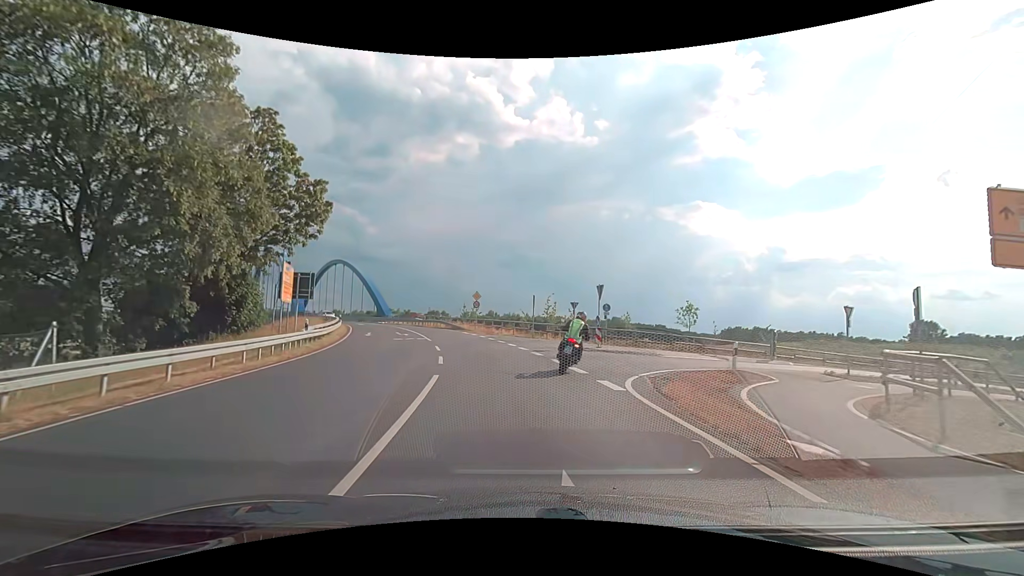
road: secondary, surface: asphalt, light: Day
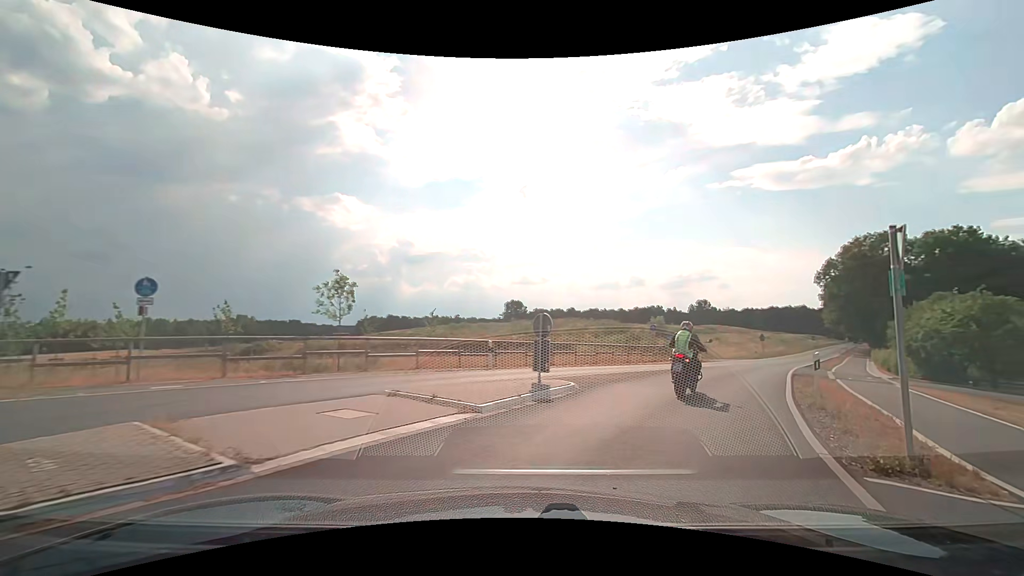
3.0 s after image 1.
(+4.2, +18.9) m; +39°
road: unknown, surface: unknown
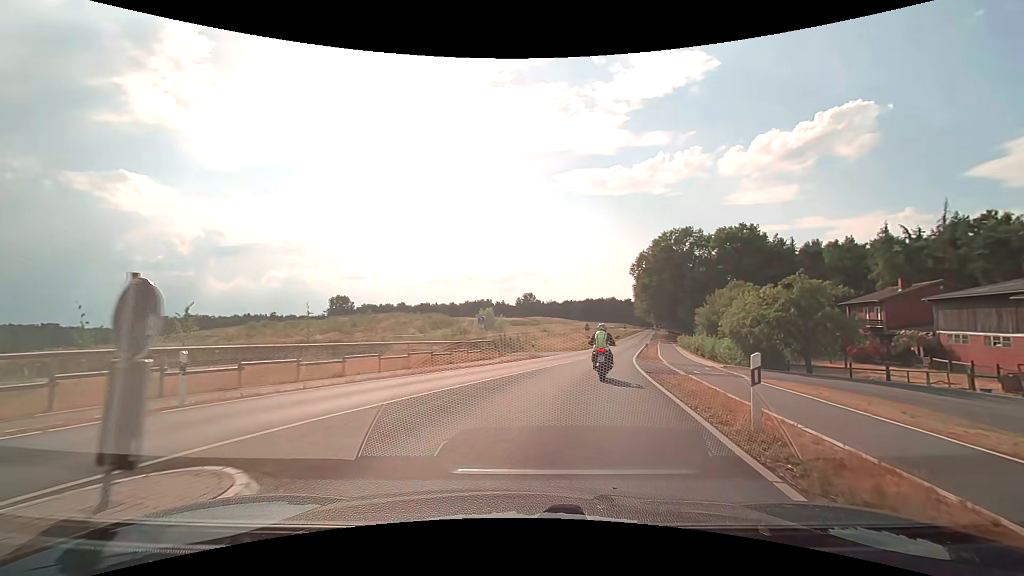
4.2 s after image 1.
(+1.4, +7.7) m; +19°
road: secondary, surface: asphalt
(+1, +10) (+2, +20) (+4, +30) (+7, +39) (+9, +49) (+12, +59) (+14, +68) (+17, +78) (+20, +88) (+22, +97) m
